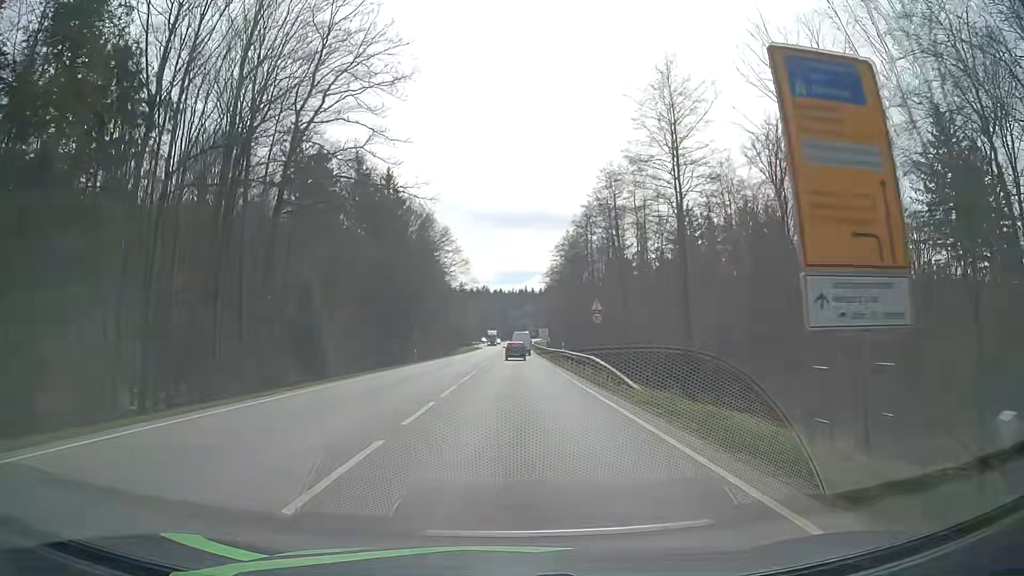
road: secondary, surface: asphalt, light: Day
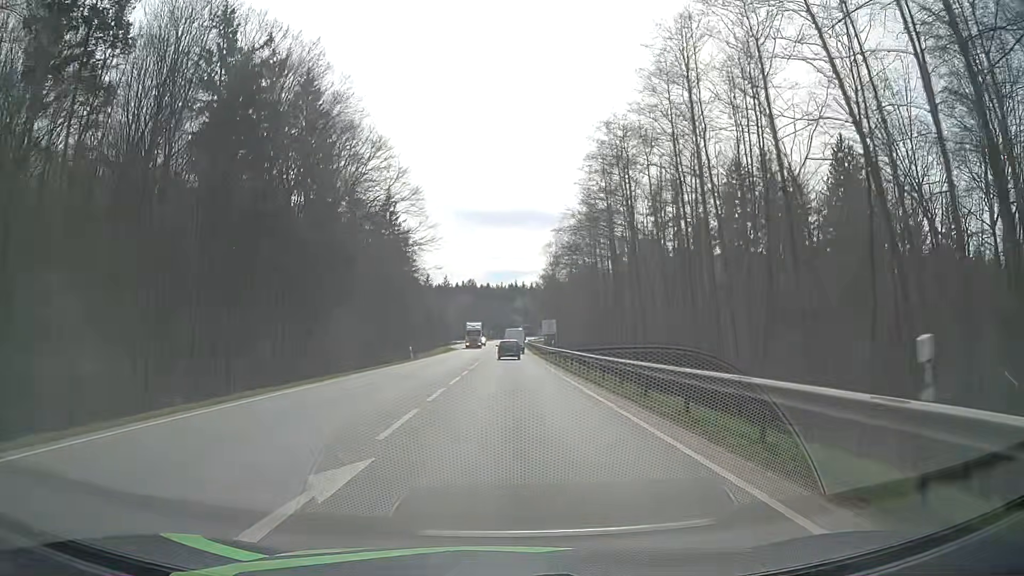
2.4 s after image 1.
(+0.2, +43.9) m; +1°
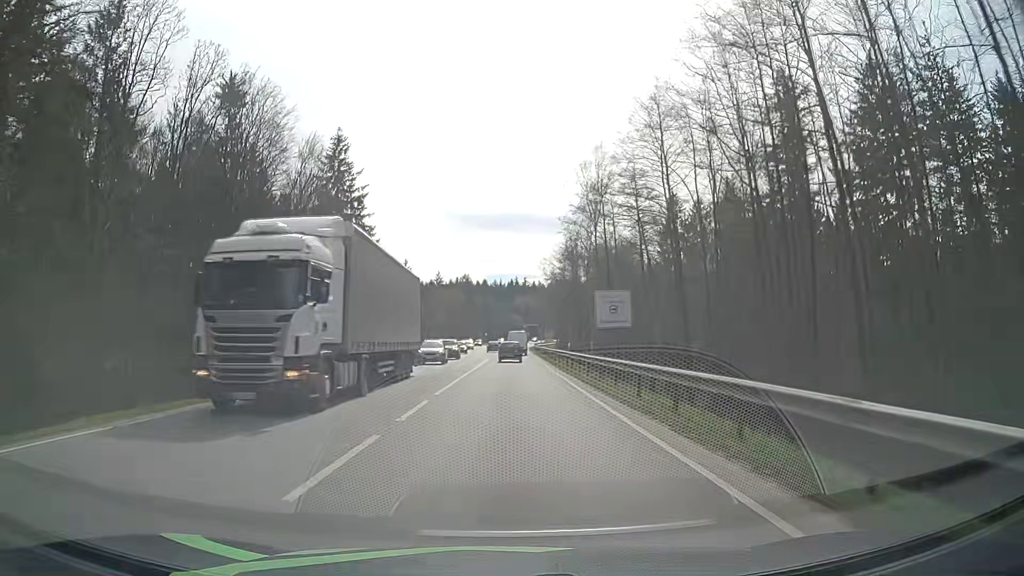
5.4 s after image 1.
(+0.1, +51.4) m; 0°
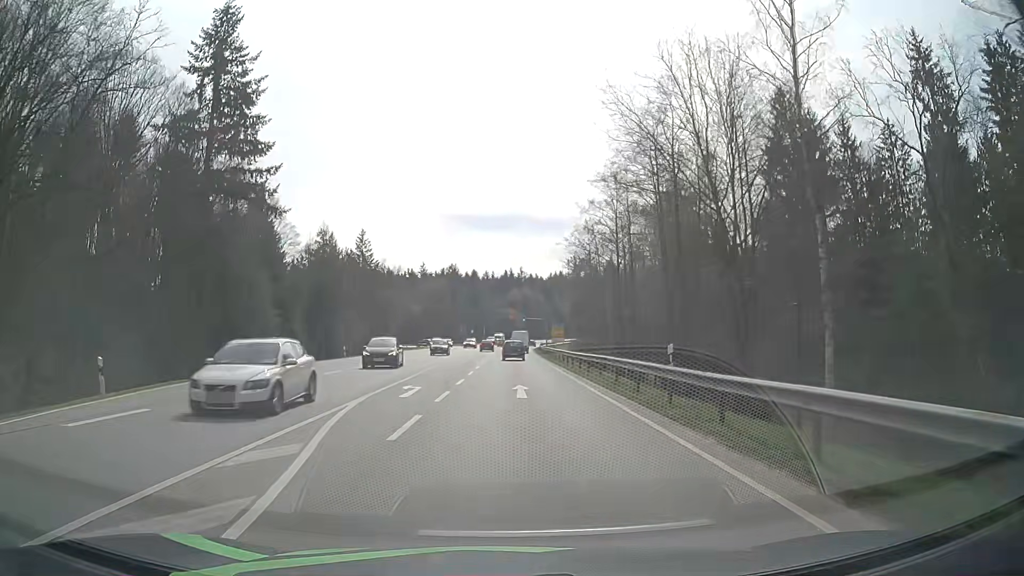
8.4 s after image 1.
(+0.1, +50.5) m; +1°
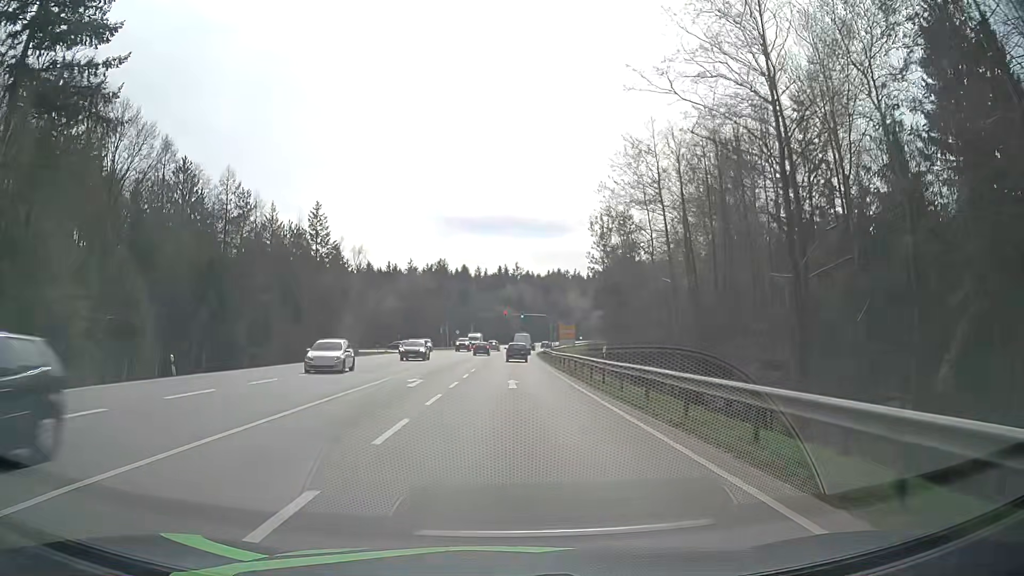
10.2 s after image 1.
(+0.1, +30.4) m; 0°
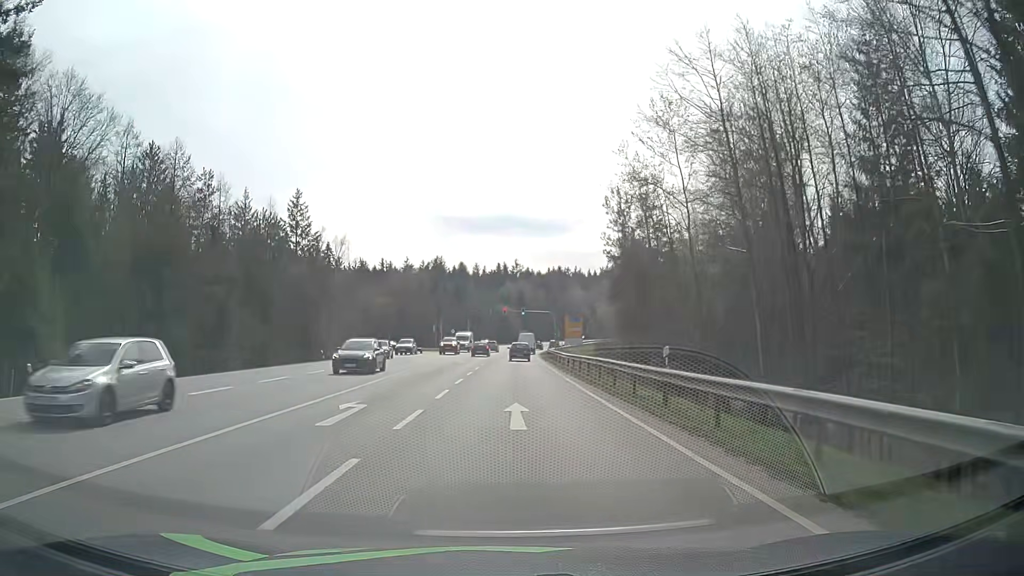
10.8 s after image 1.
(0.0, +10.1) m; 0°
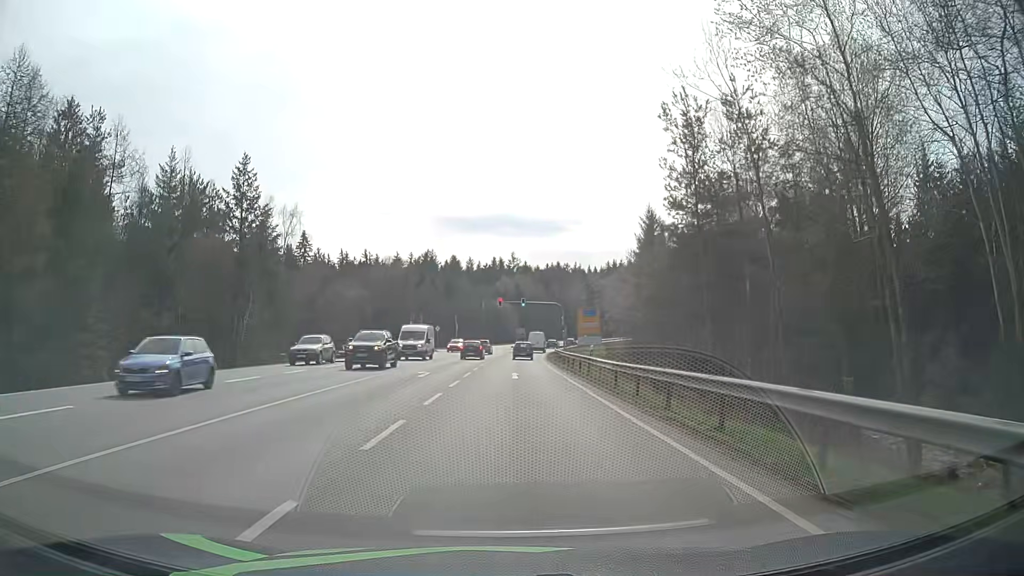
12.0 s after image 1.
(+0.1, +20.2) m; 0°
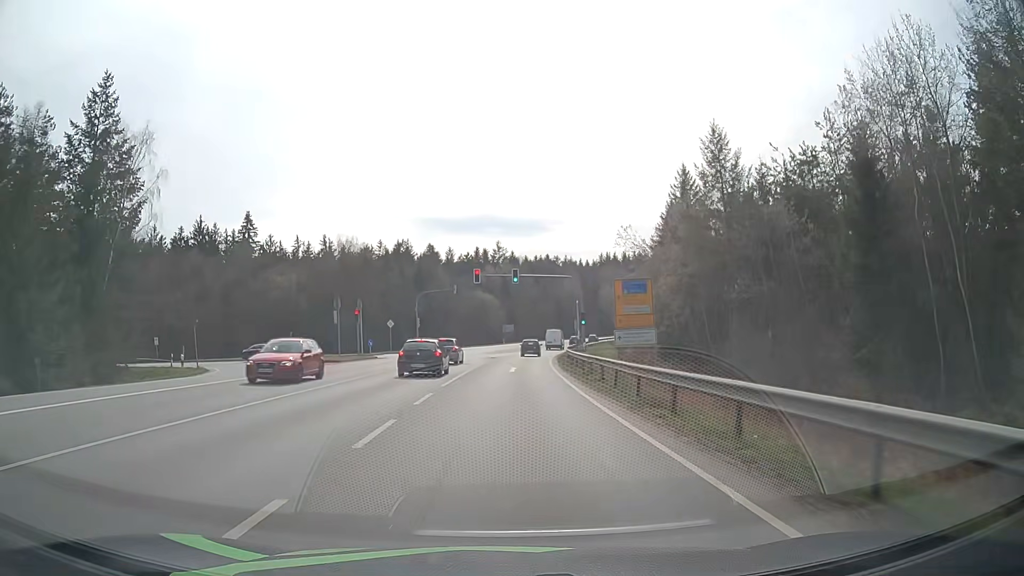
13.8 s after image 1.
(+0.3, +29.9) m; +1°
(0, +10) (0, +20) (0, +30) (+1, +40) (+1, +50) (+2, +60) (+3, +70) (+5, +80) (+6, +90) (+8, +100) m
